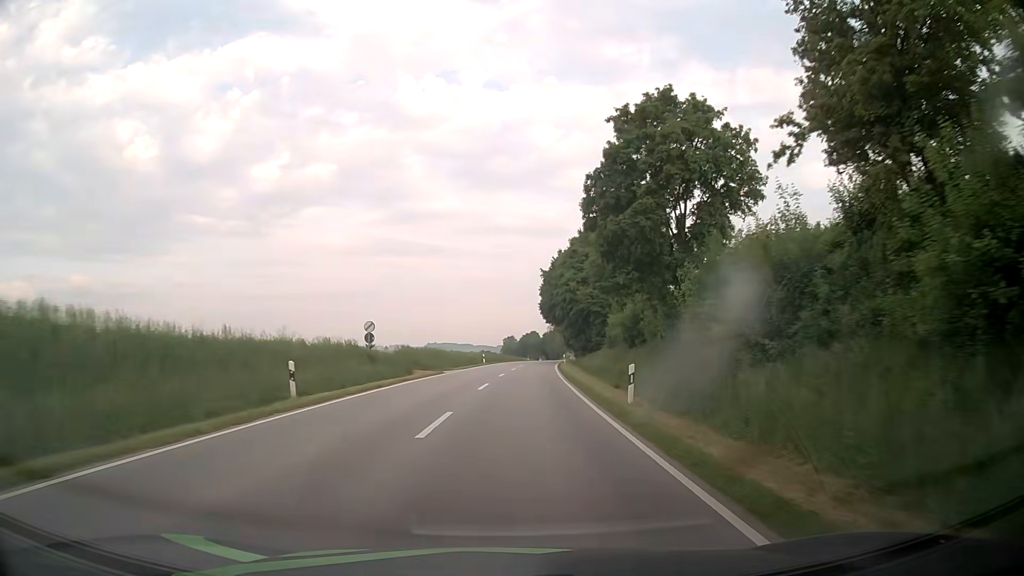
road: secondary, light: Day
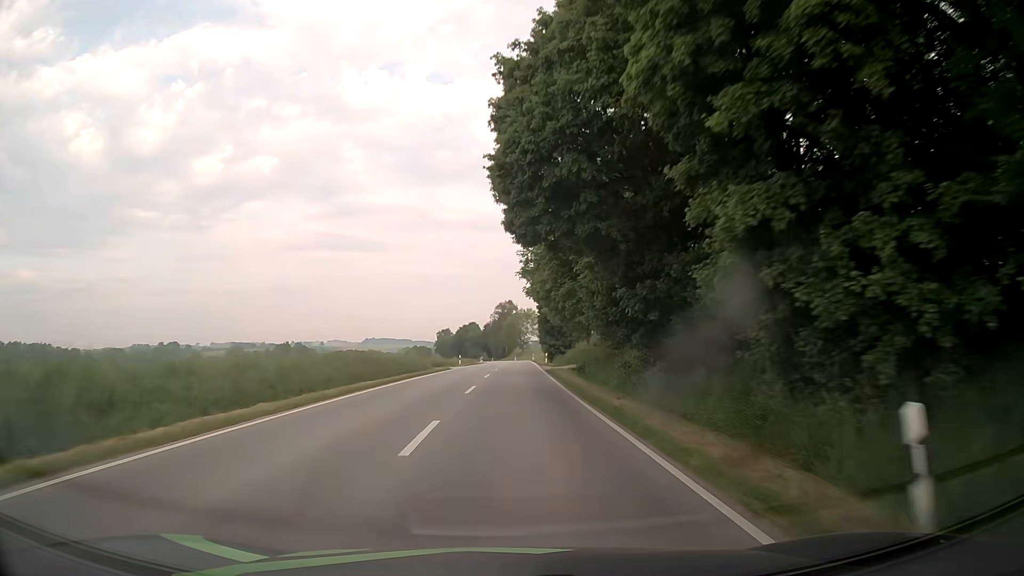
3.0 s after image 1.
(+2.1, +62.2) m; +5°
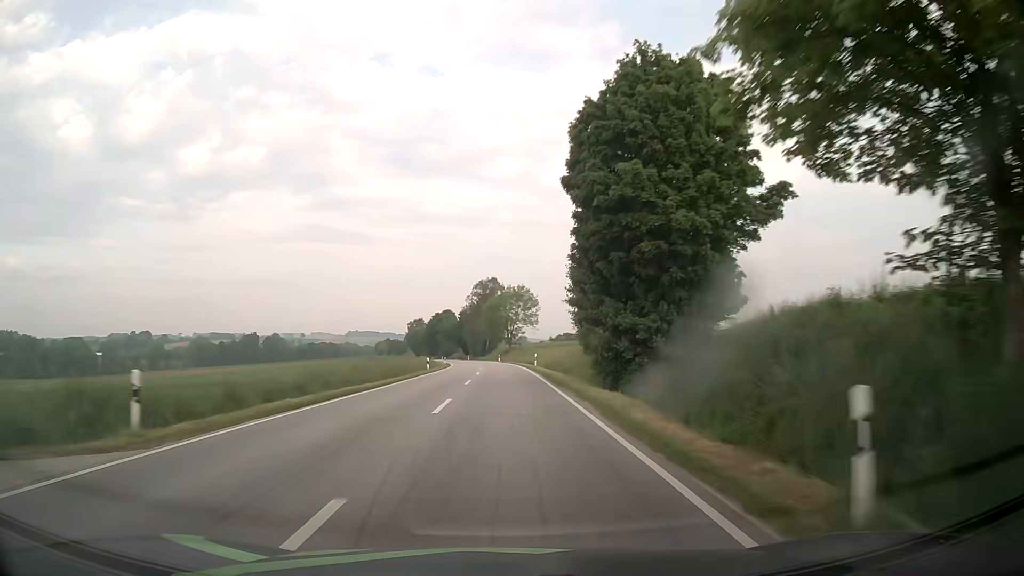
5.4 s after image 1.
(+0.7, +54.9) m; +1°
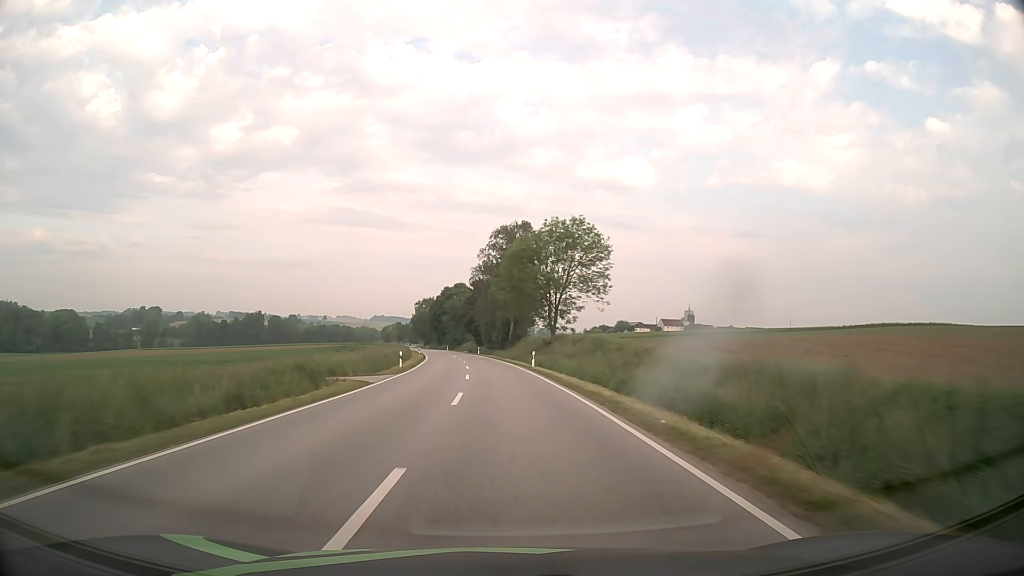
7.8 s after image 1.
(-1.2, +59.0) m; -2°
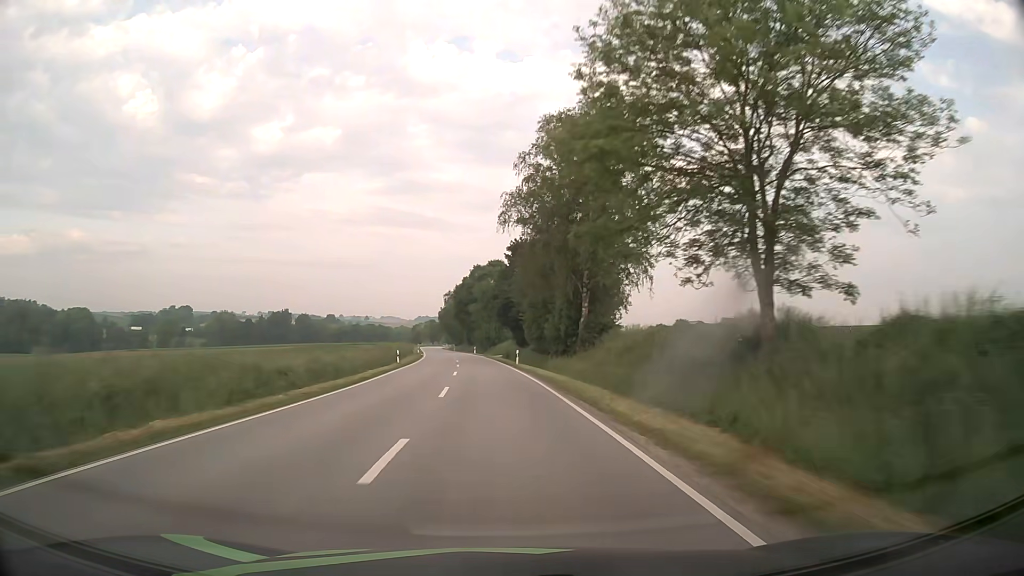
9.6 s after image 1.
(-1.3, +46.0) m; -4°
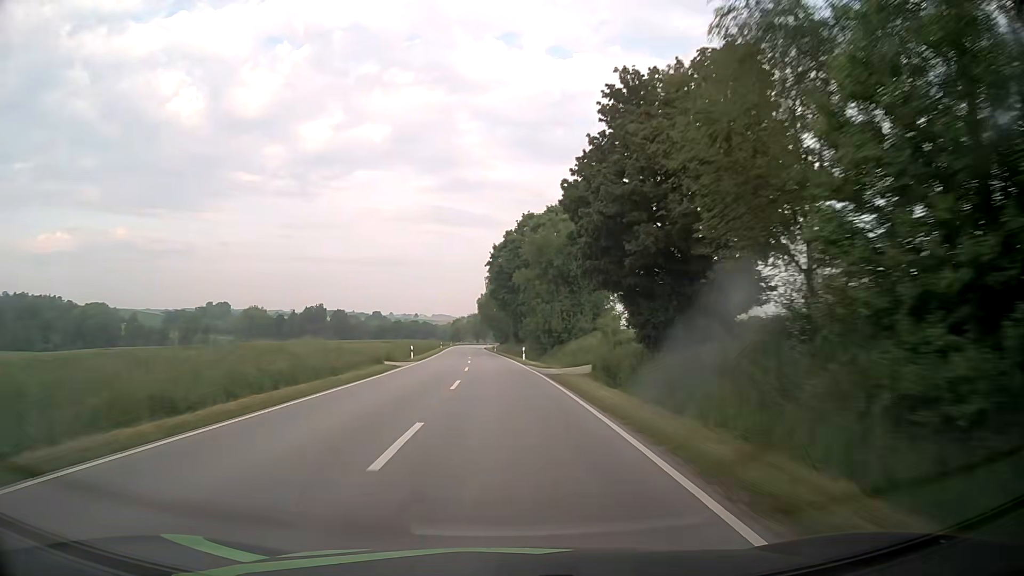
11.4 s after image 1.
(-2.0, +46.6) m; -5°
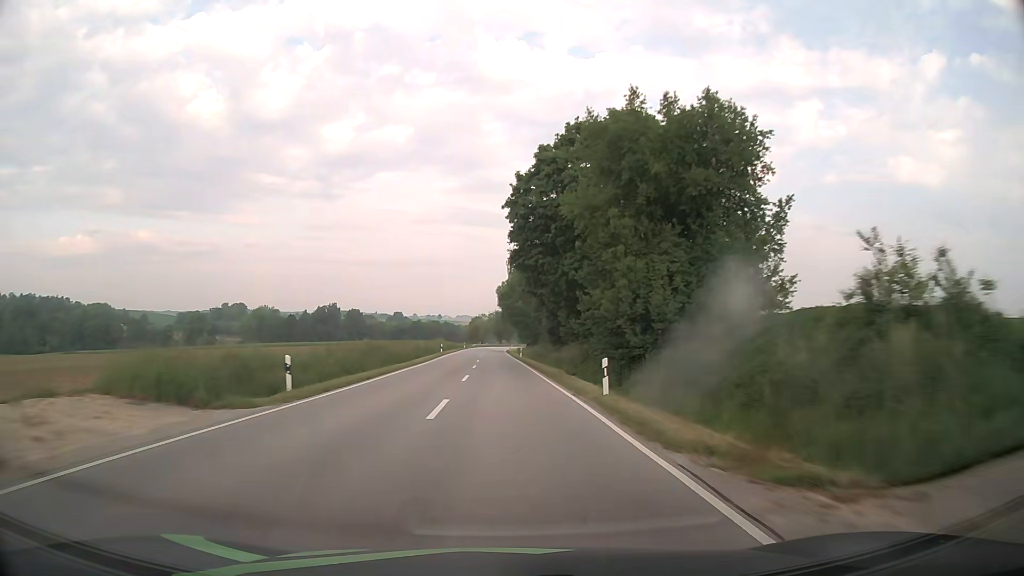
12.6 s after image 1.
(-0.5, +31.3) m; -2°
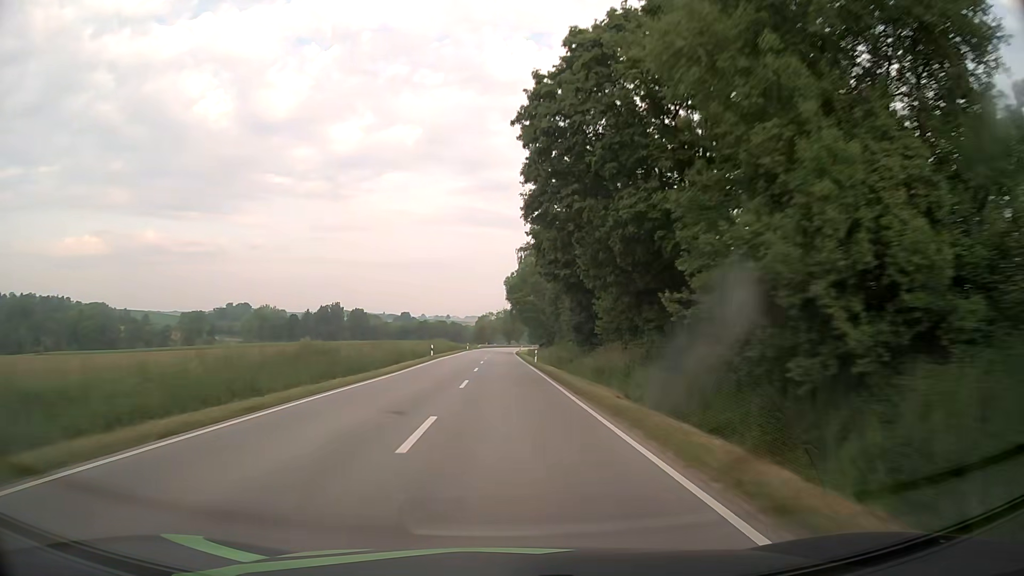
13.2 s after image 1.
(-0.2, +15.7) m; -1°
(0, +10) (0, +20) (0, +30) (0, +40) (0, +50) (0, +60) (0, +70) (0, +80) (0, +90) (0, +100) m
